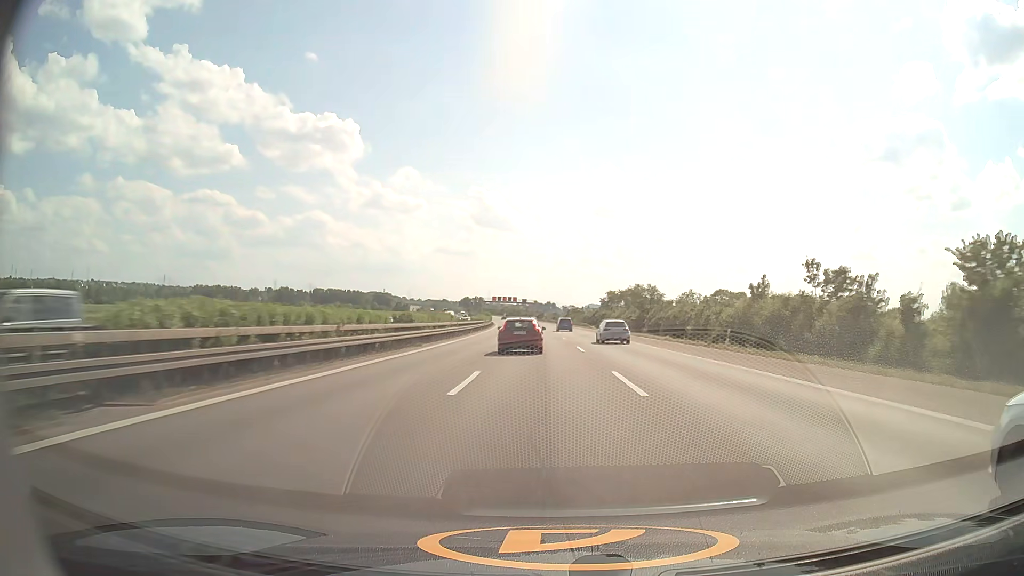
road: motorway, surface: asphalt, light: Day
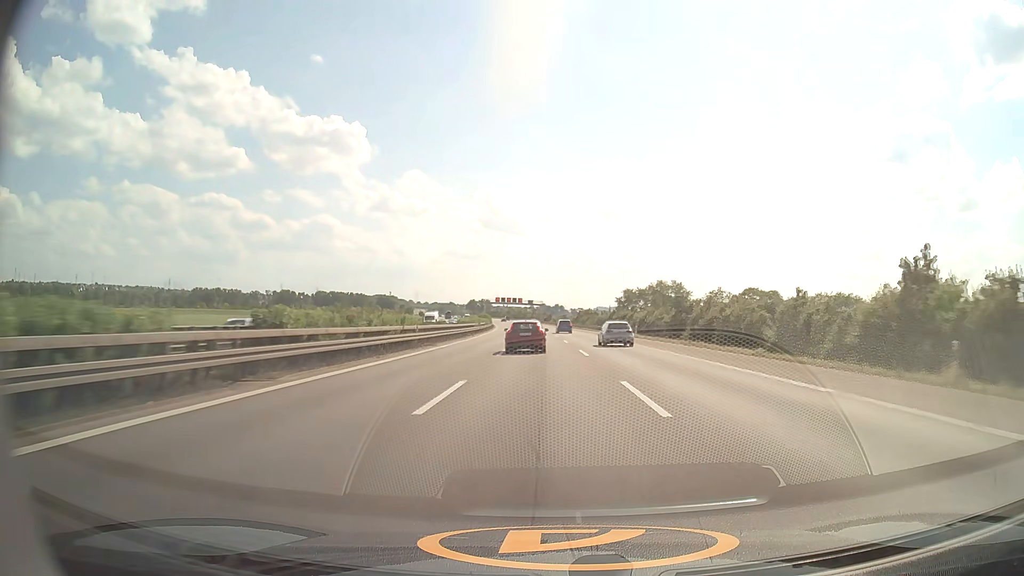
(-0.1, +20.4) m; -1°
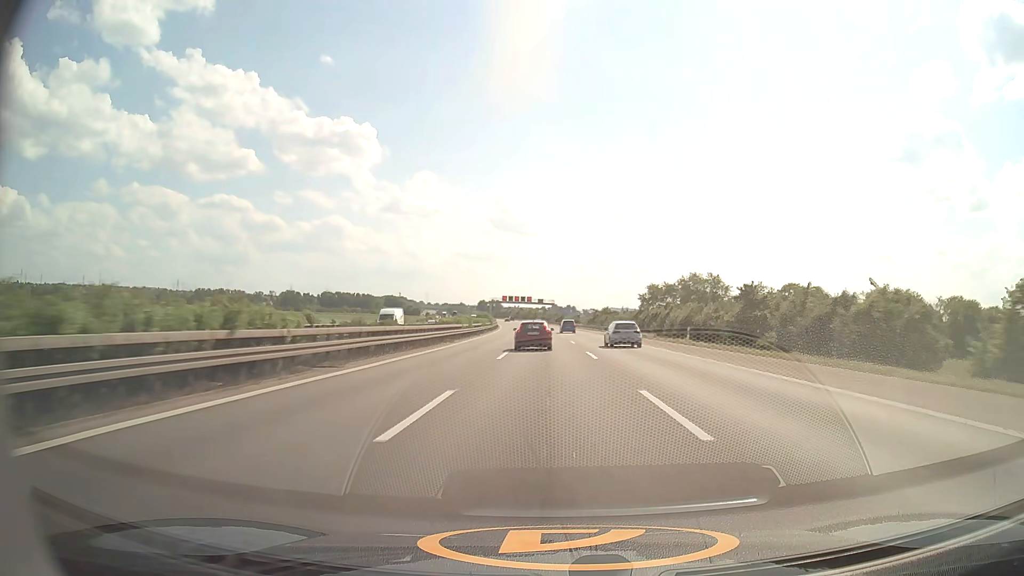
(-0.2, +20.4) m; -1°
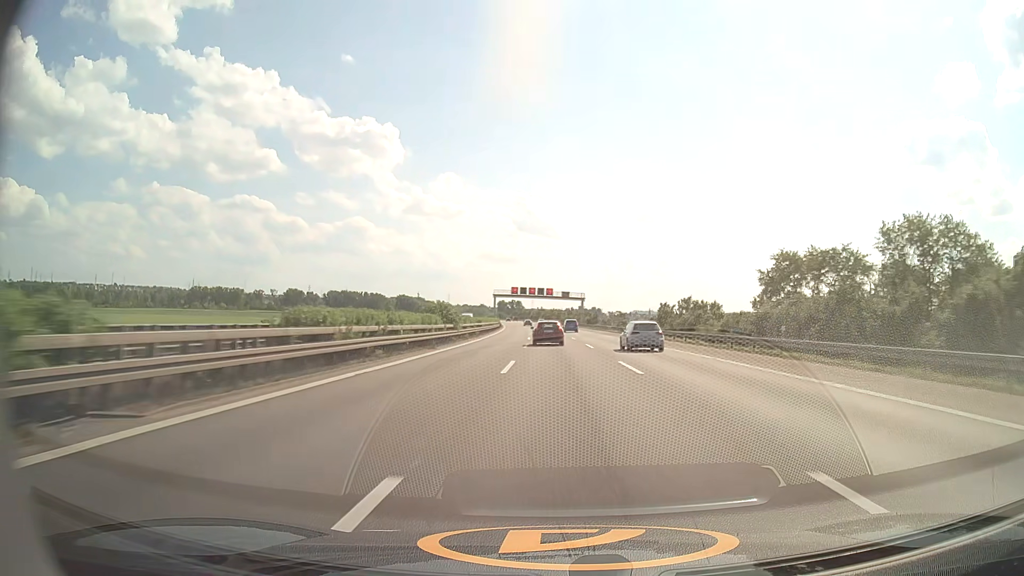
(-1.2, +61.3) m; -2°
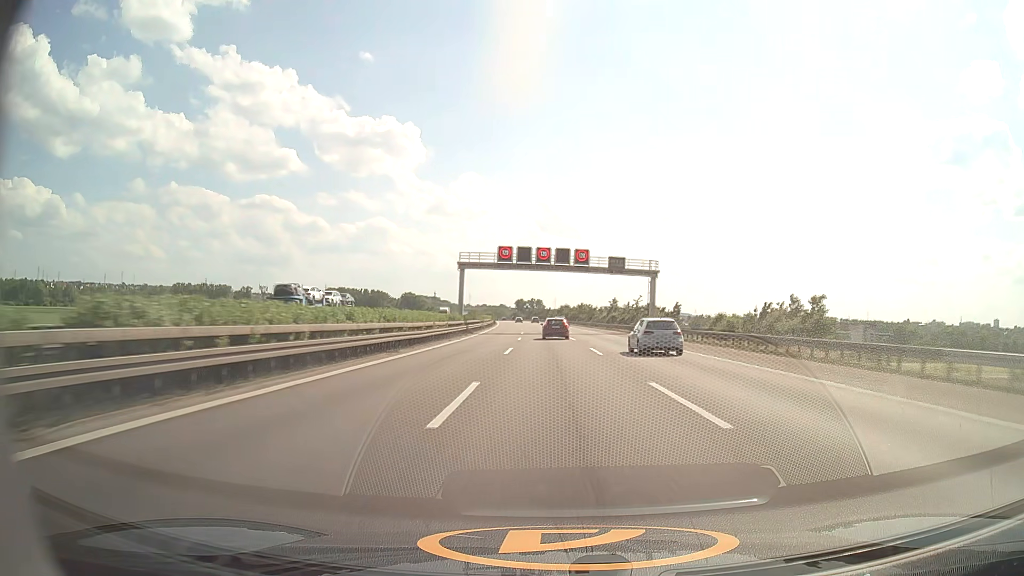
(-1.0, +81.0) m; -2°
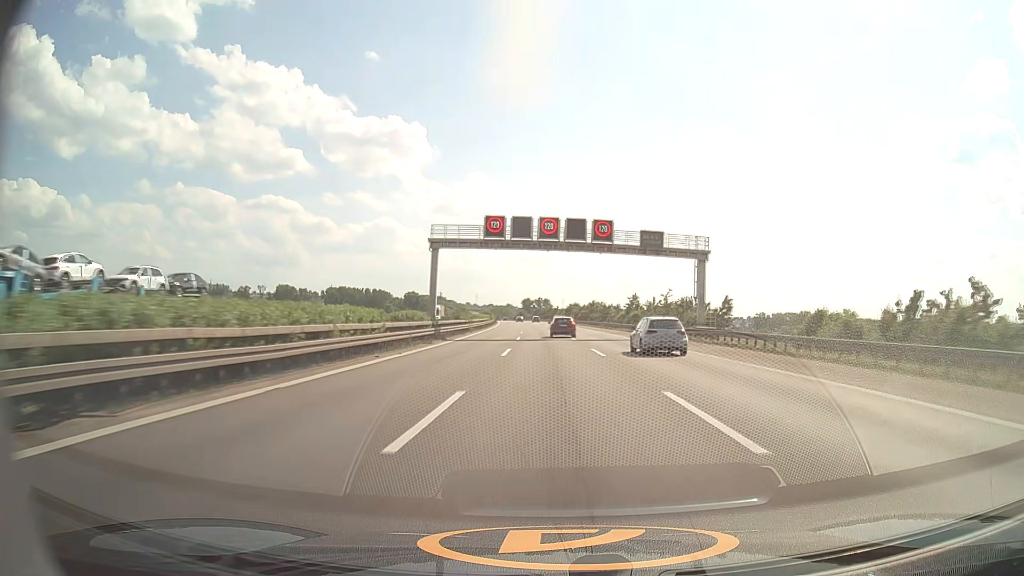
(-0.1, +19.7) m; -1°
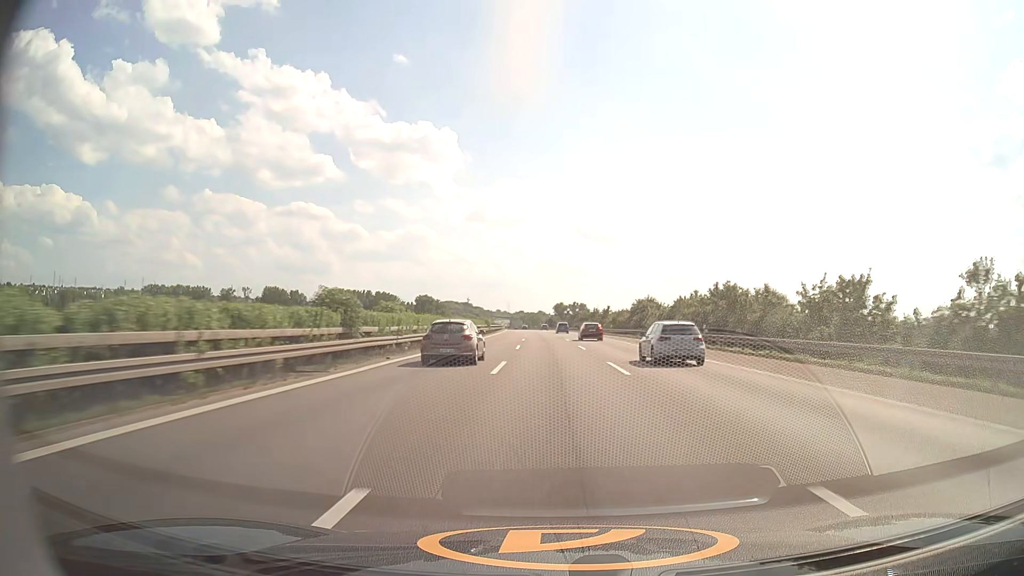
(-2.8, +96.8) m; -3°
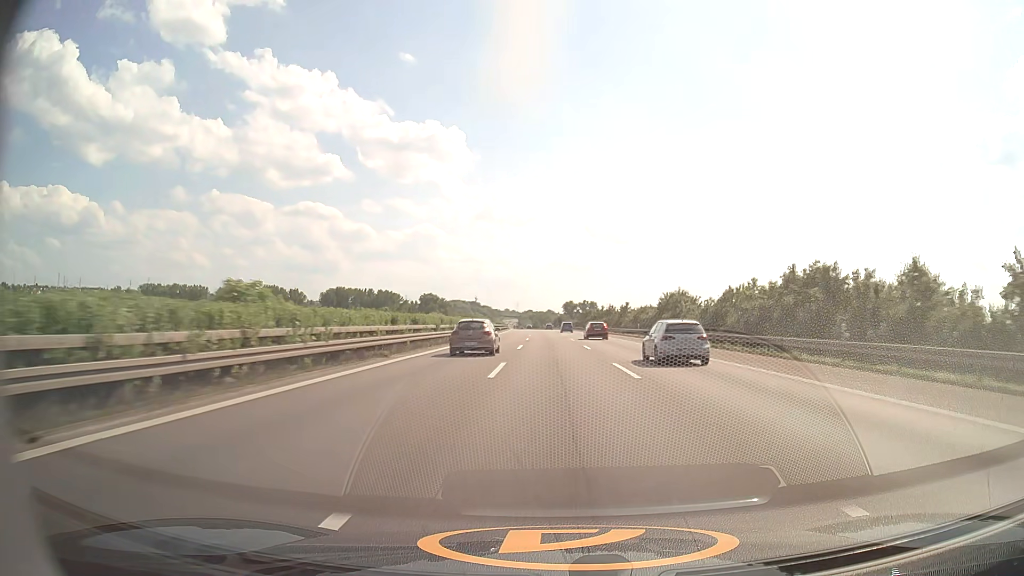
(-0.1, +19.2) m; -1°
(0, +10) (0, +20) (0, +30) (0, +40) (0, +50) (0, +60) (0, +70) (-1, +80) (-1, +90) (-1, +100) m
